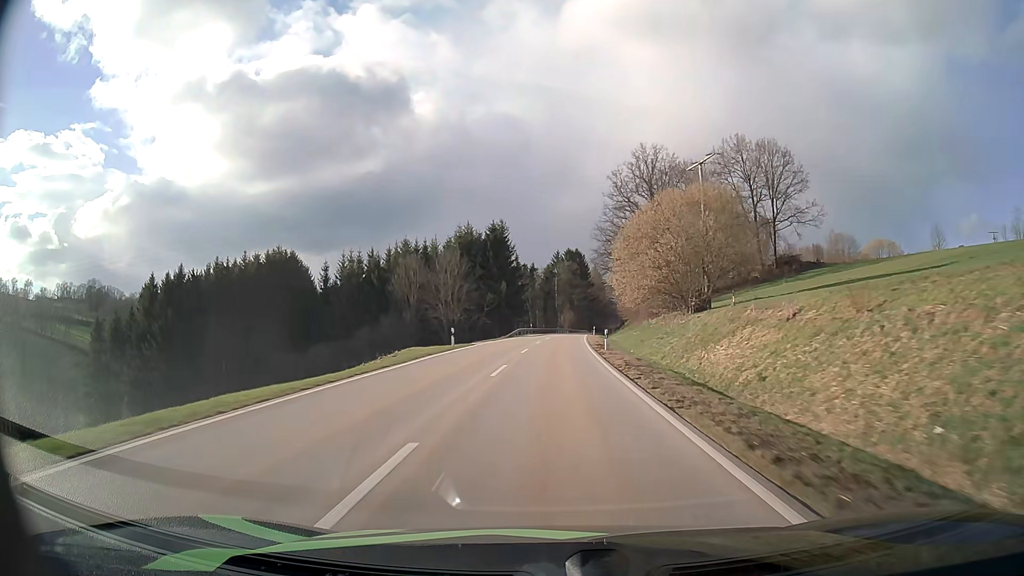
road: secondary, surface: asphalt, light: Day
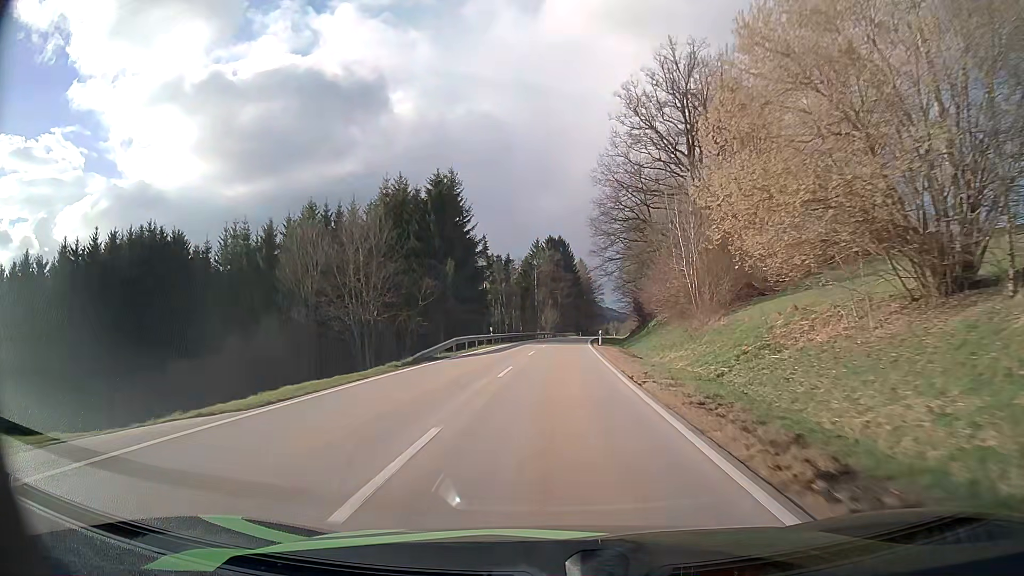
(+0.7, +37.0) m; +2°
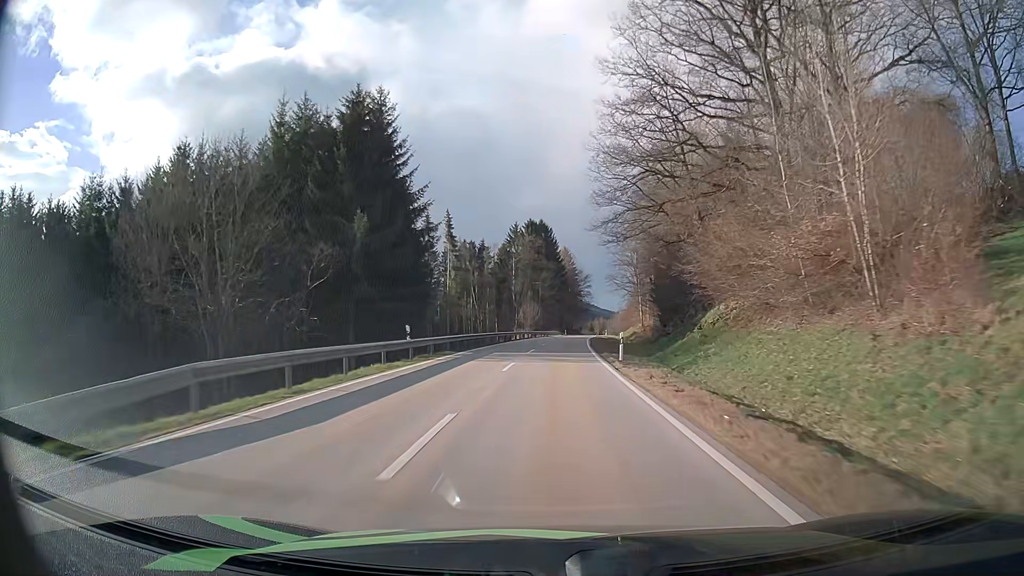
(+0.3, +24.8) m; +2°
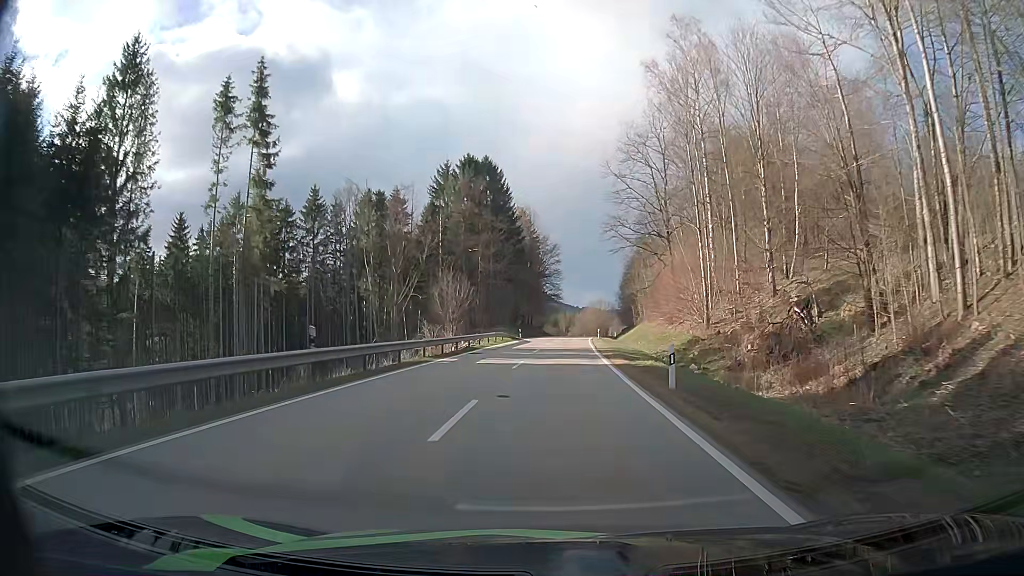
(+1.9, +62.9) m; +3°
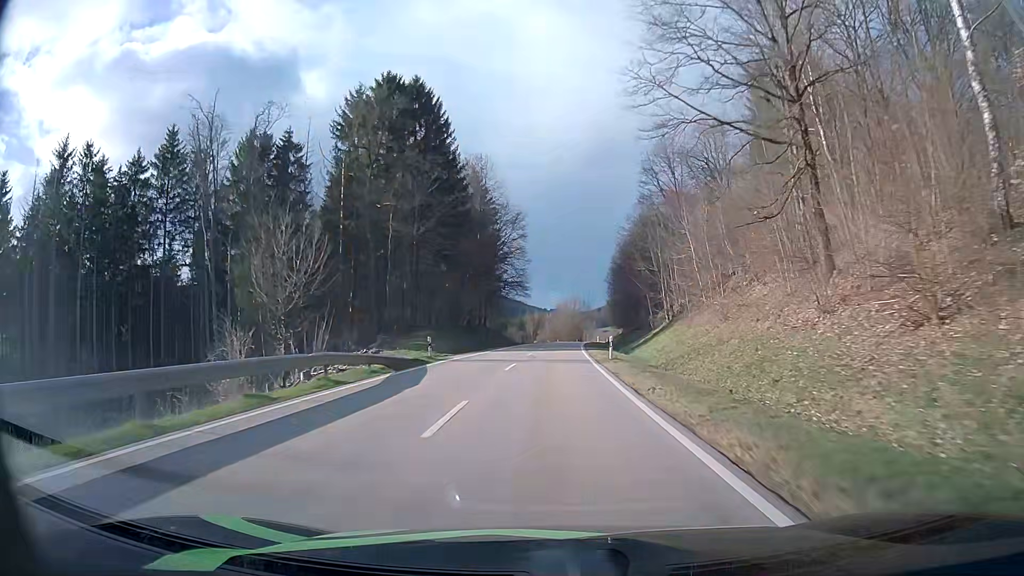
(+0.9, +38.6) m; +3°
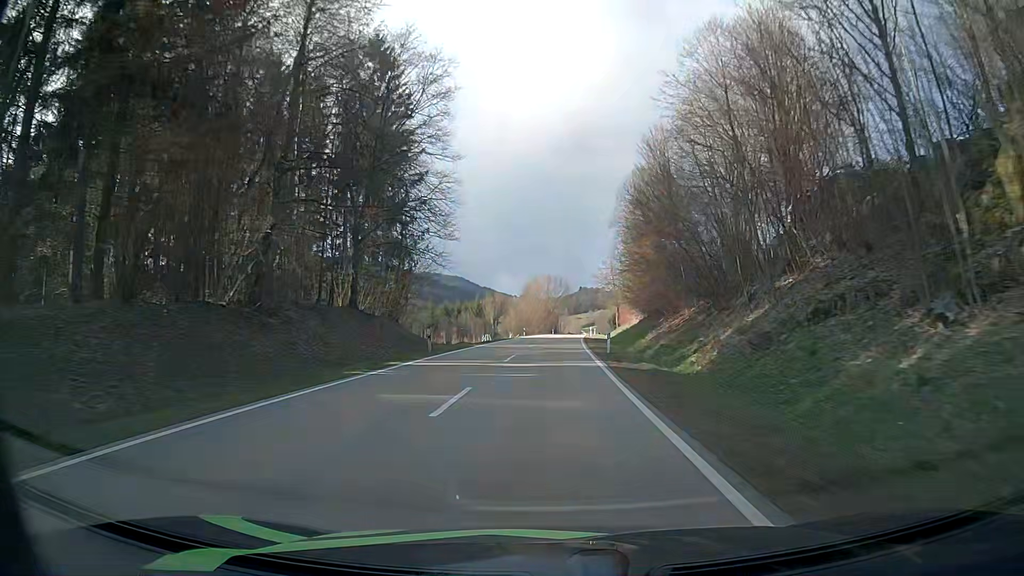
(+1.2, +51.3) m; +3°
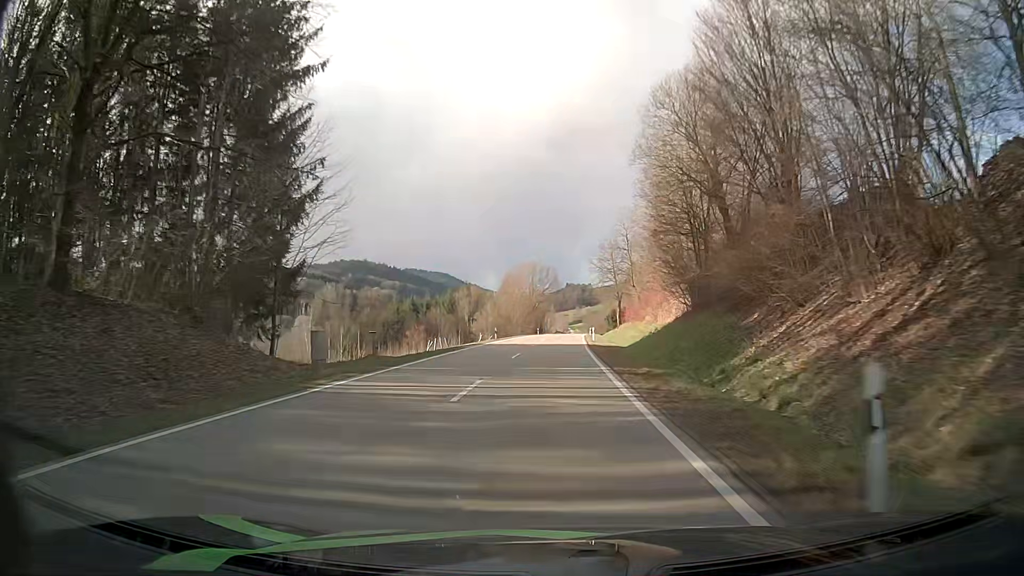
(+0.2, +25.1) m; +1°
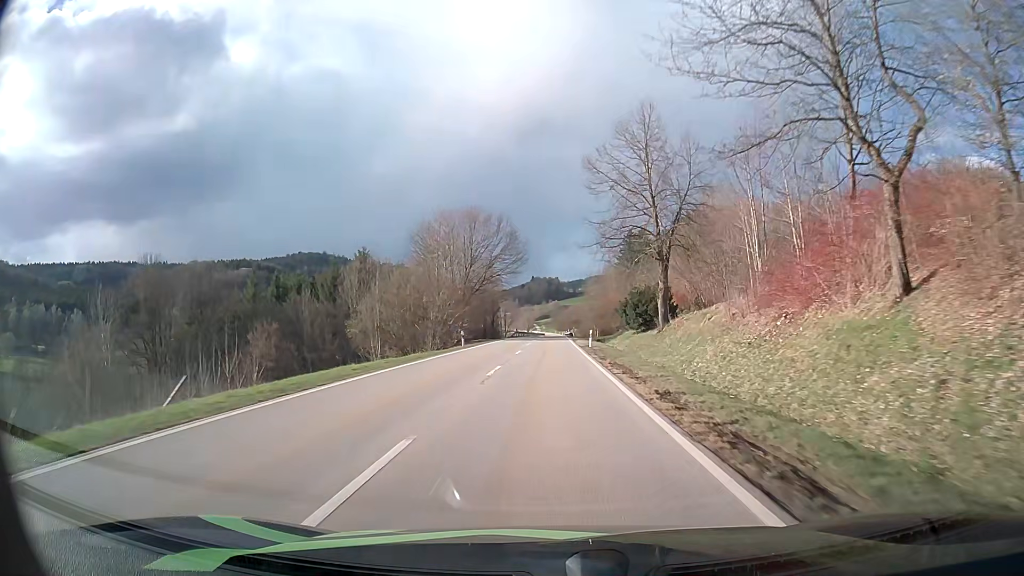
(+1.7, +61.1) m; +3°
(0, +10) (0, +20) (0, +30) (0, +40) (0, +50) (0, +60) (0, +70) (0, +80) (0, +90) (+1, +100) m
